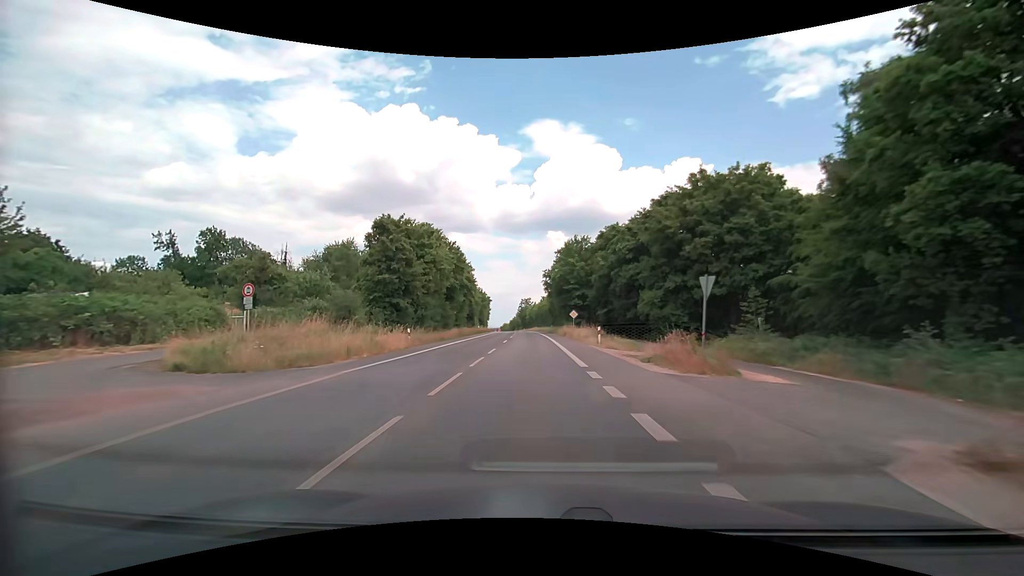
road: secondary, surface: asphalt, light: Day
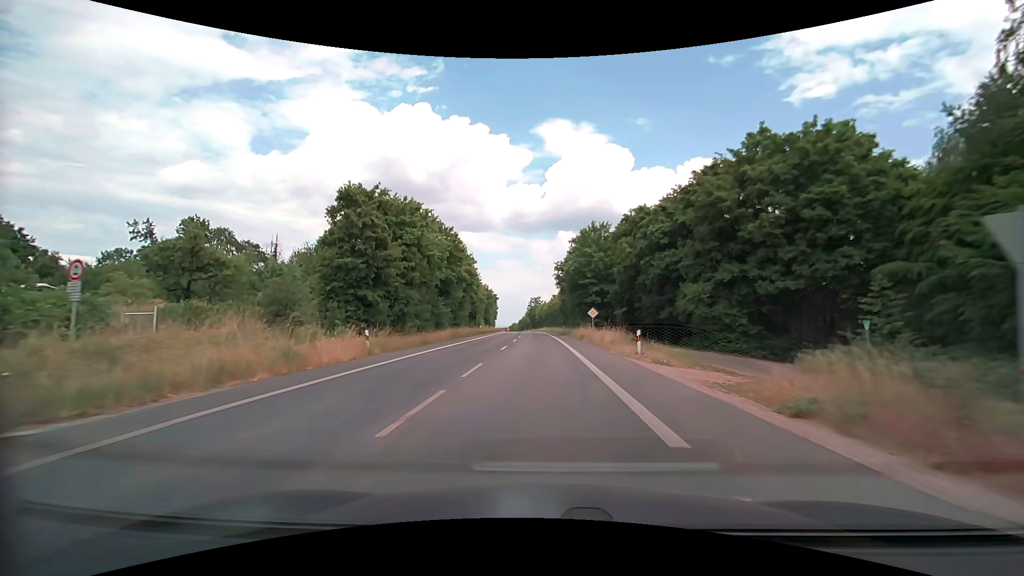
(-0.2, +9.4) m; -1°
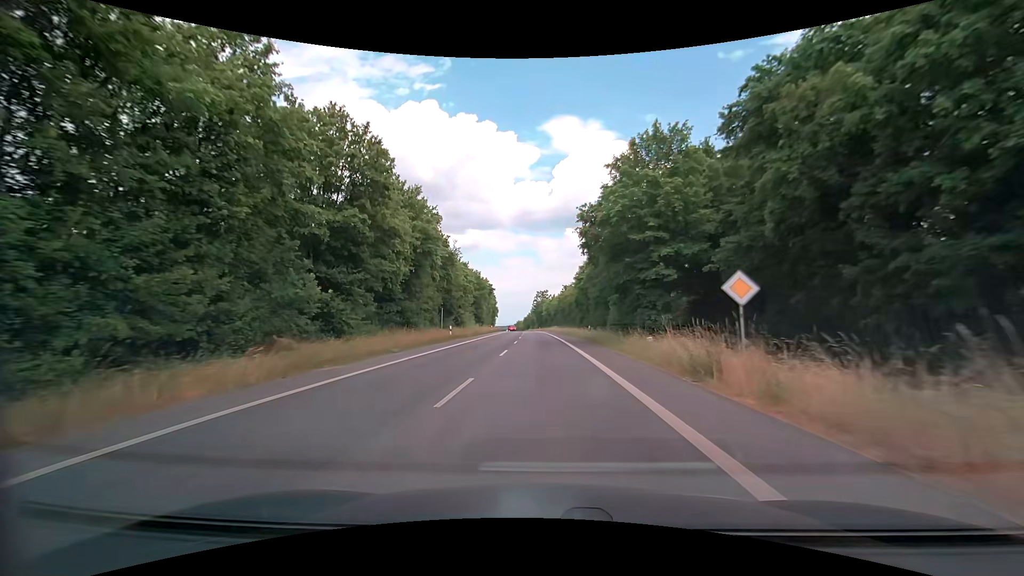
(-0.4, +28.5) m; -1°
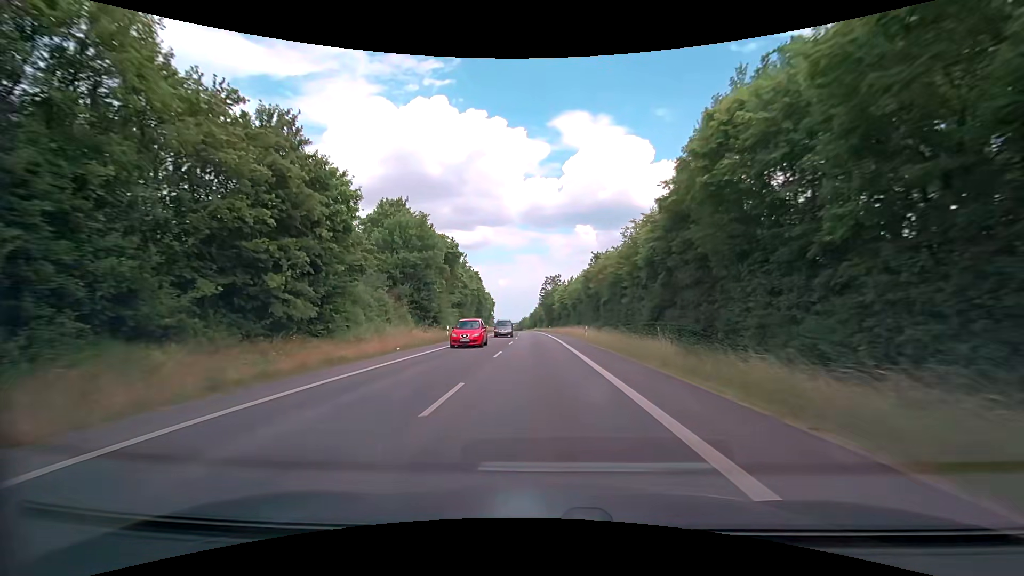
(-0.3, +49.0) m; -1°
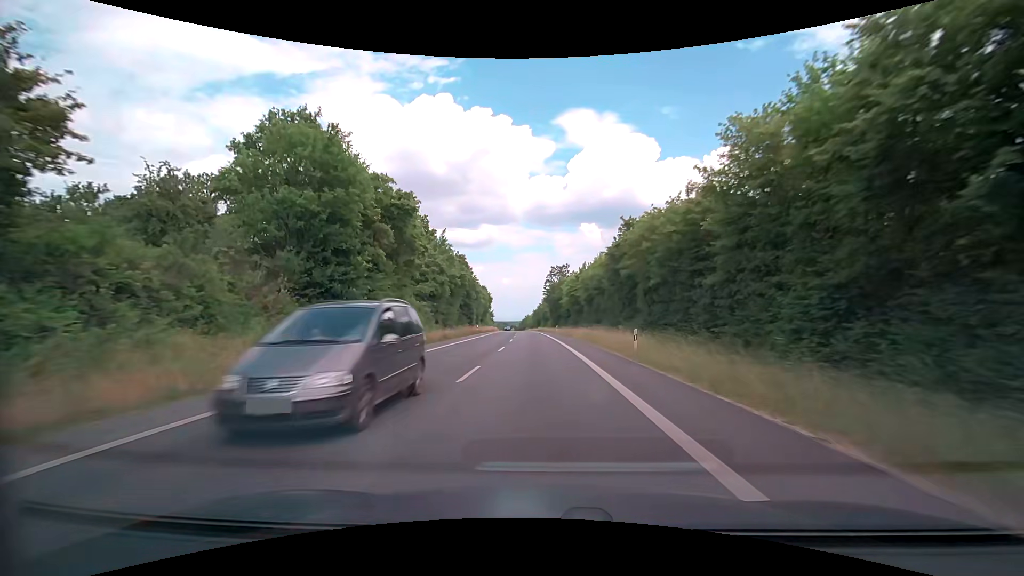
(-0.1, +20.2) m; 0°
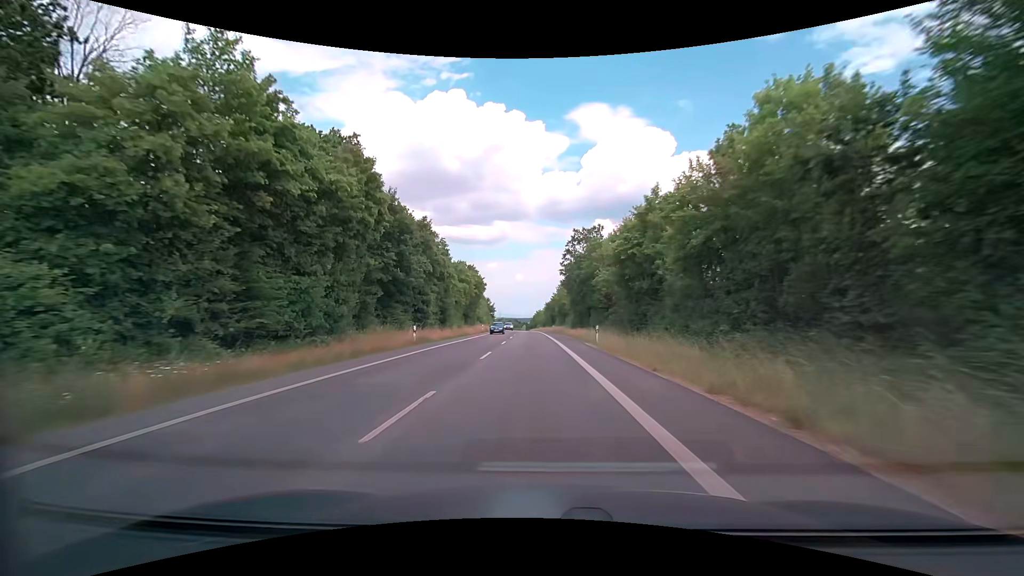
(-0.6, +41.5) m; -2°
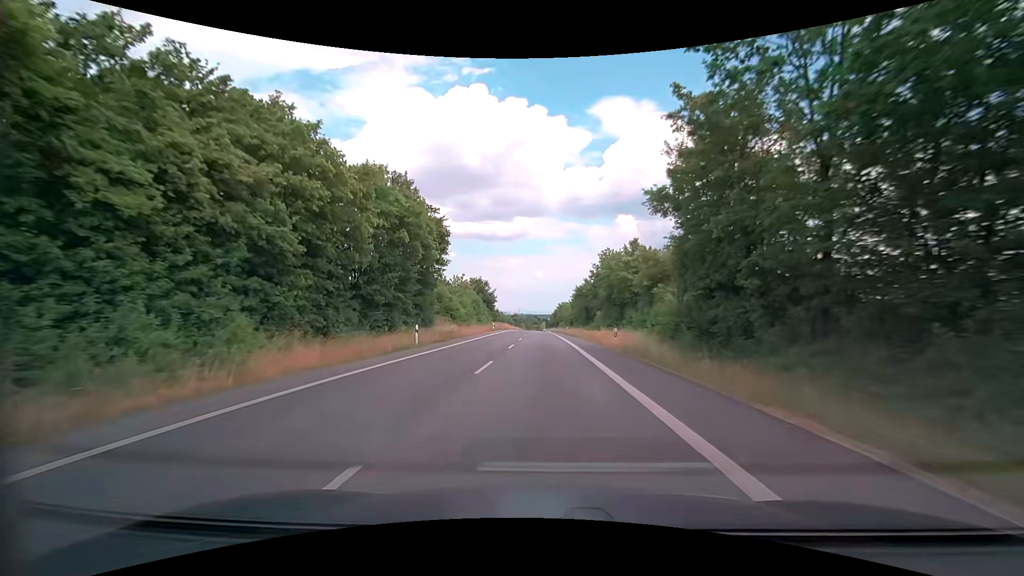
(-1.1, +53.0) m; -2°
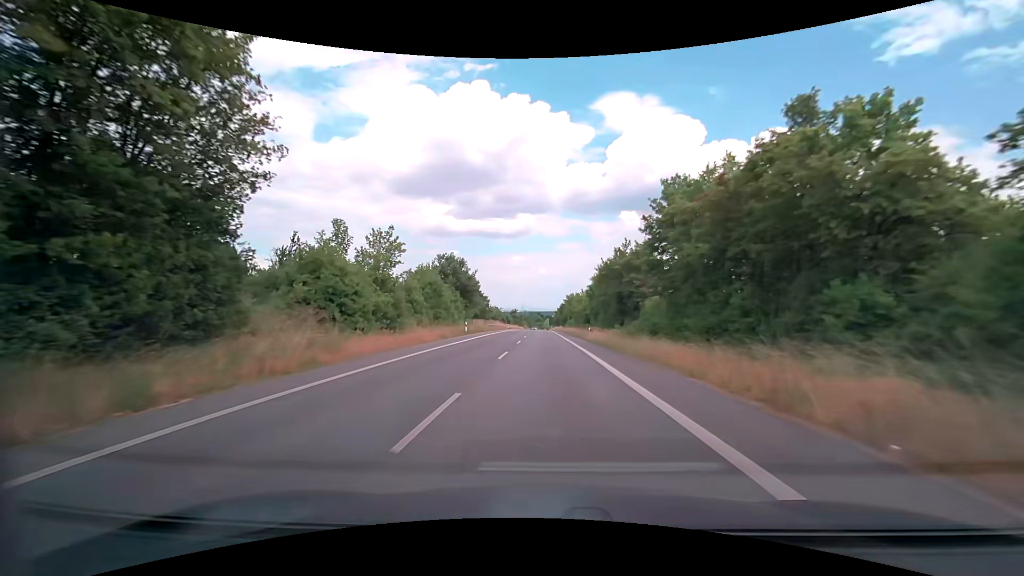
(0.0, +31.6) m; 0°
(0, +10) (0, +20) (0, +30) (0, +40) (0, +50) (0, +60) (0, +70) (0, +80) (0, +90) (0, +100) m
